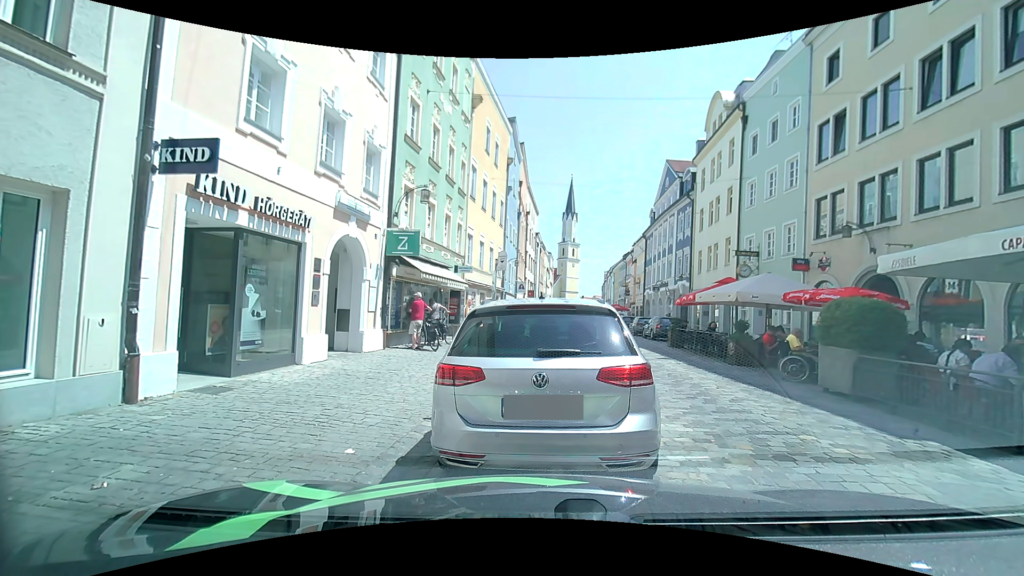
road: residential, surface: sett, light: Day
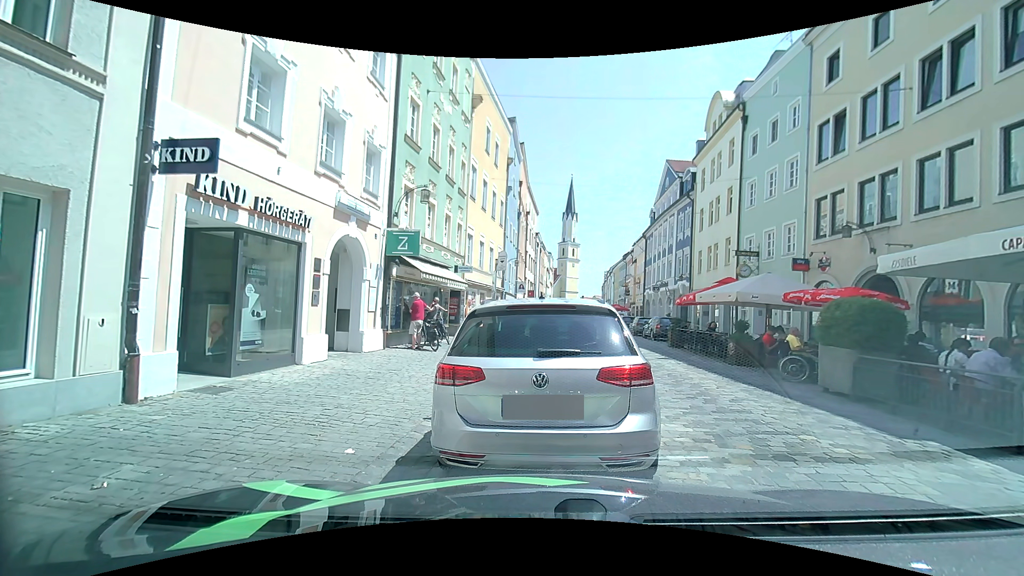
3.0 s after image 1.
(0.0, 0.0) m; 0°
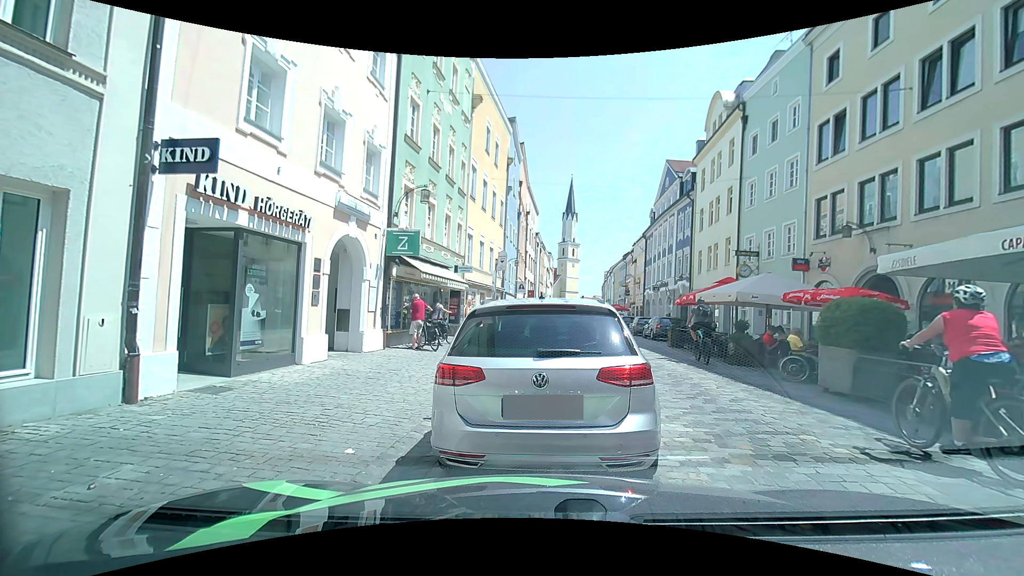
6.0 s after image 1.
(0.0, 0.0) m; 0°
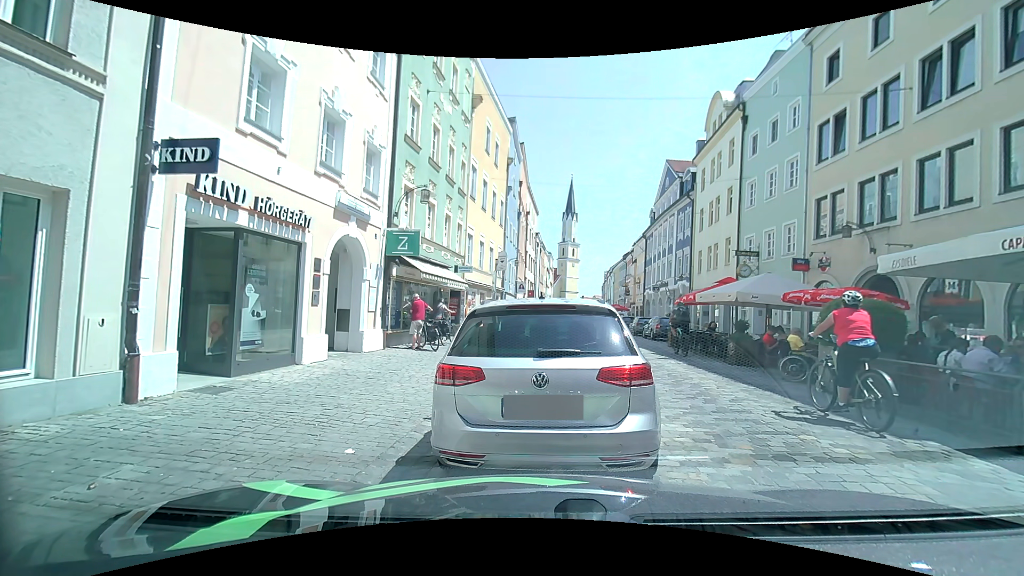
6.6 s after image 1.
(0.0, 0.0) m; 0°
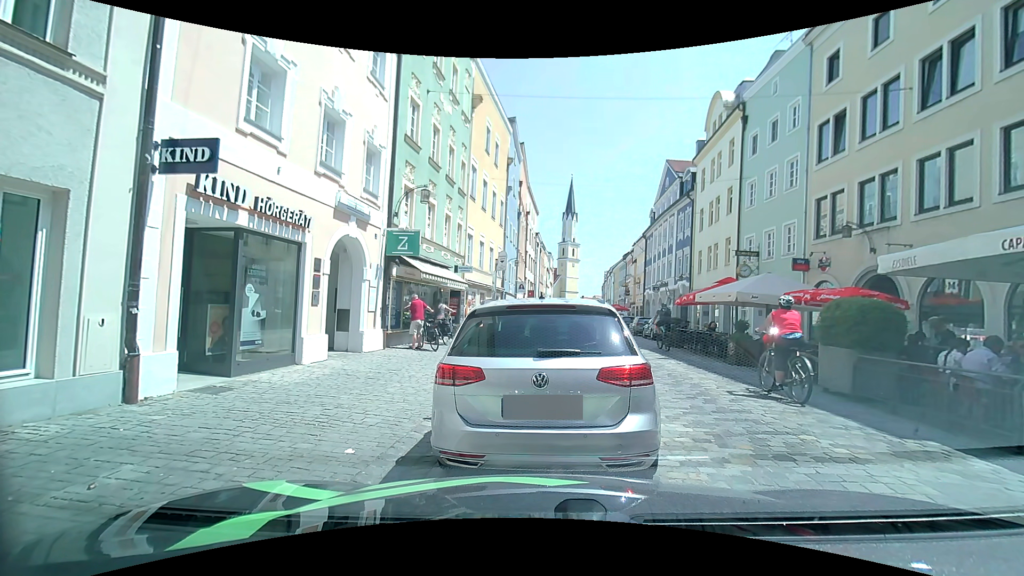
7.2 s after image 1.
(0.0, 0.0) m; 0°
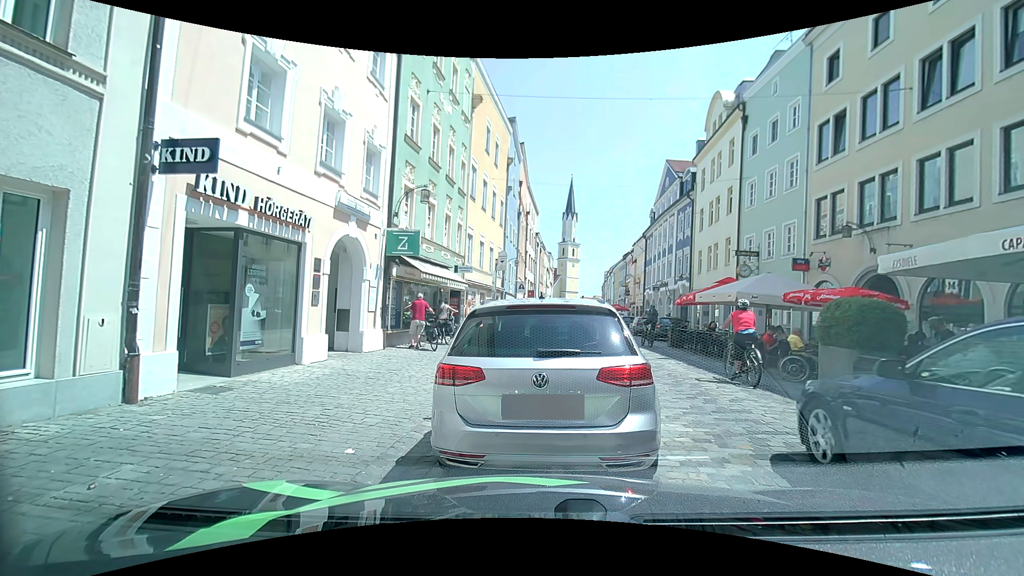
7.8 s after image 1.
(0.0, 0.0) m; 0°
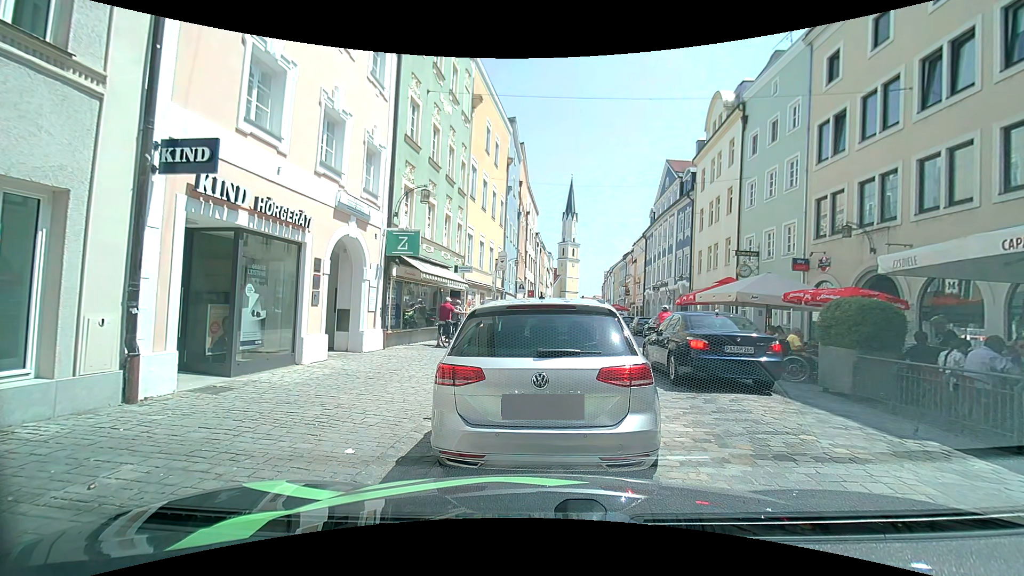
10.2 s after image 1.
(0.0, 0.0) m; 0°
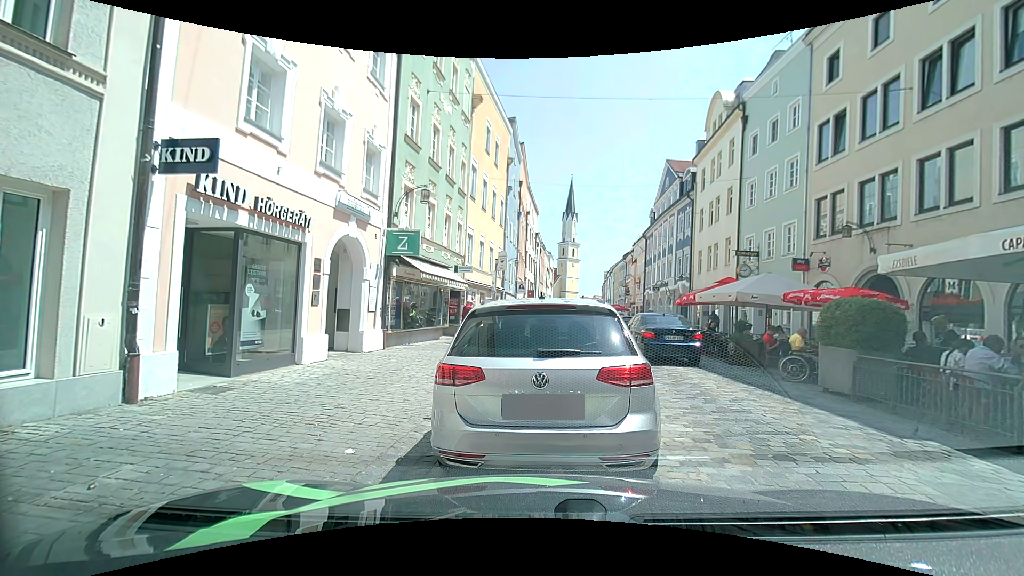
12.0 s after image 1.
(0.0, 0.0) m; 0°
